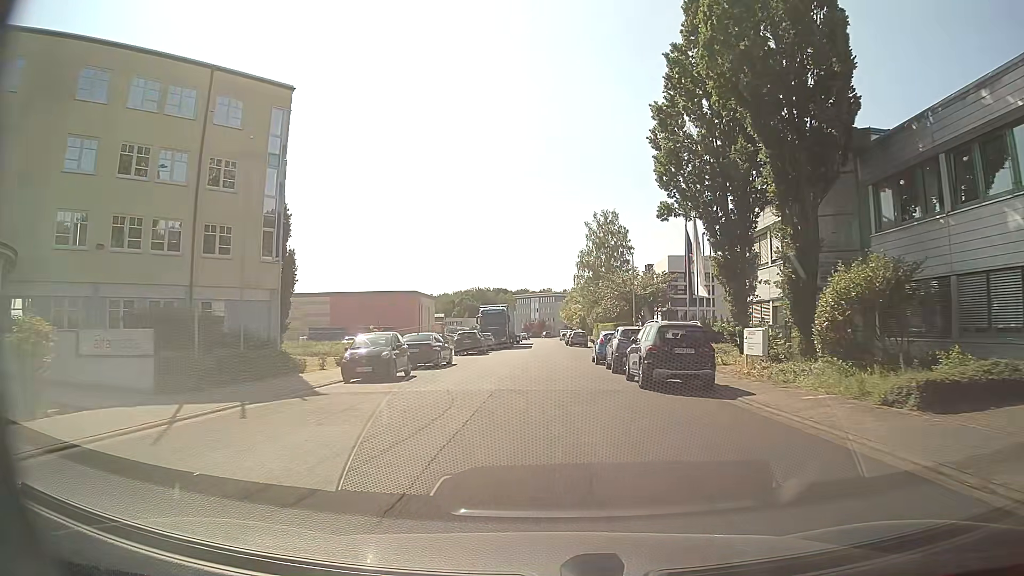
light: Day
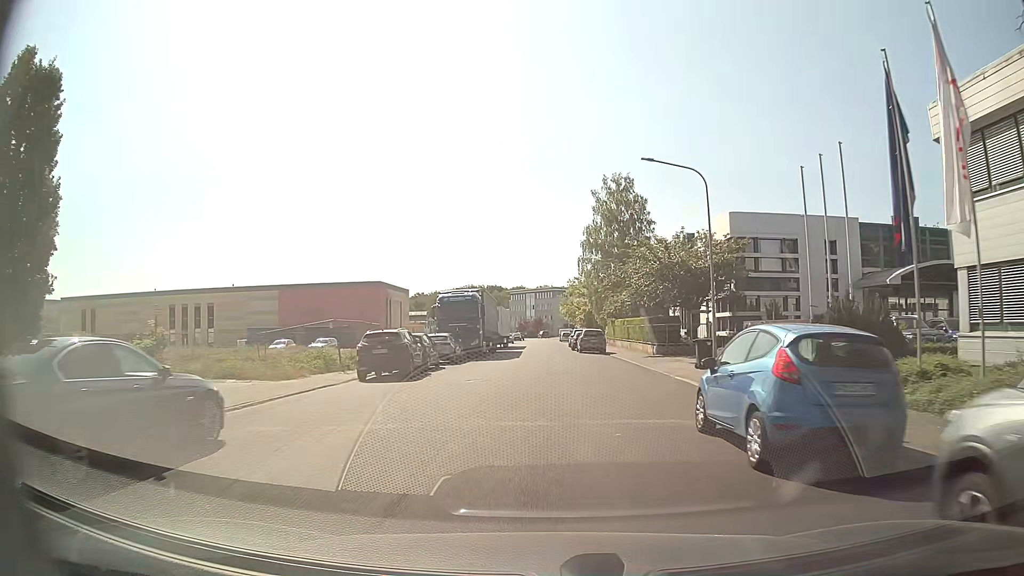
(-0.1, +22.5) m; -1°
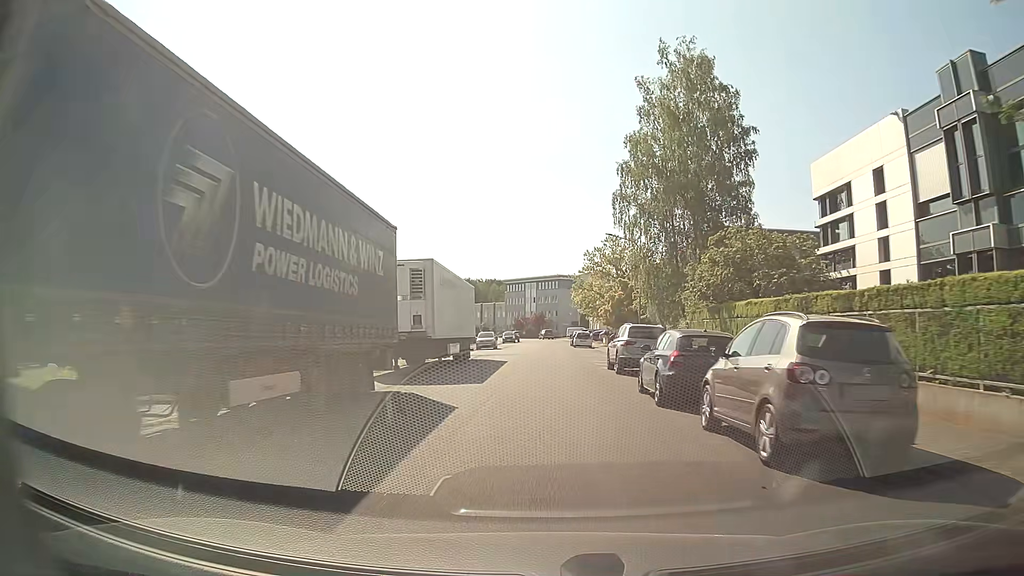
(+0.3, +37.2) m; 0°
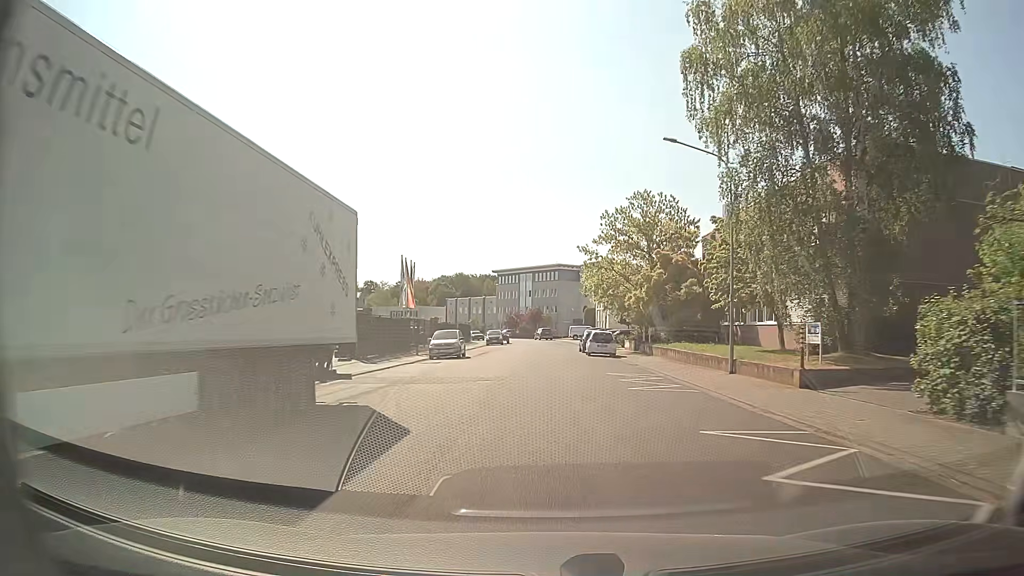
(+0.2, +22.3) m; 0°
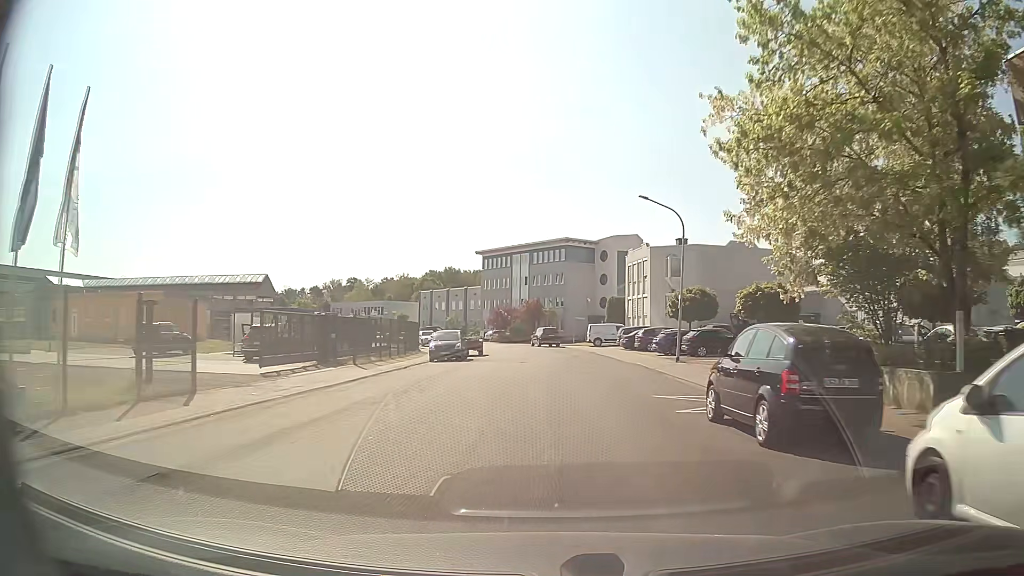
(-0.1, +36.5) m; 0°
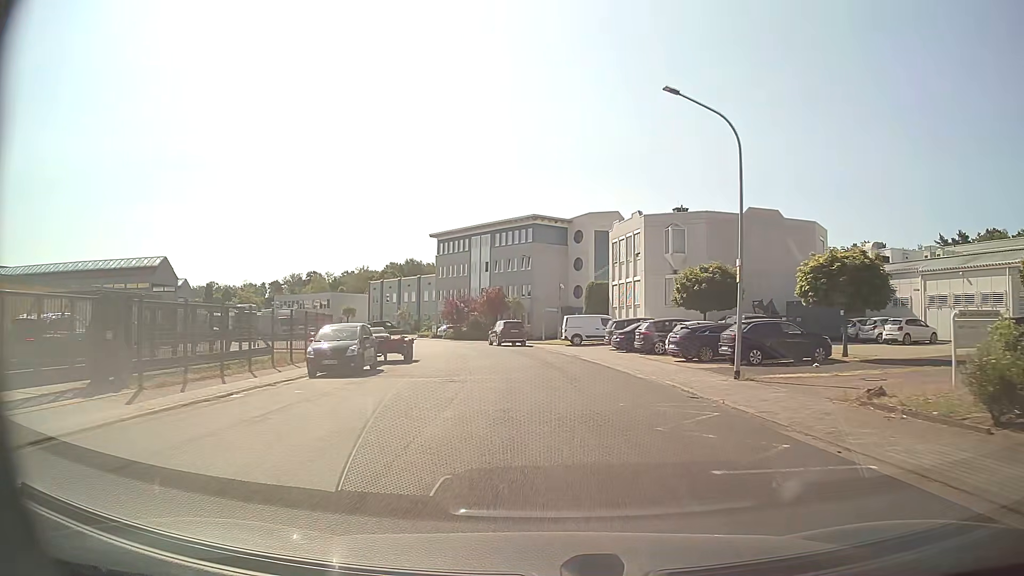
(+0.3, +14.3) m; +3°
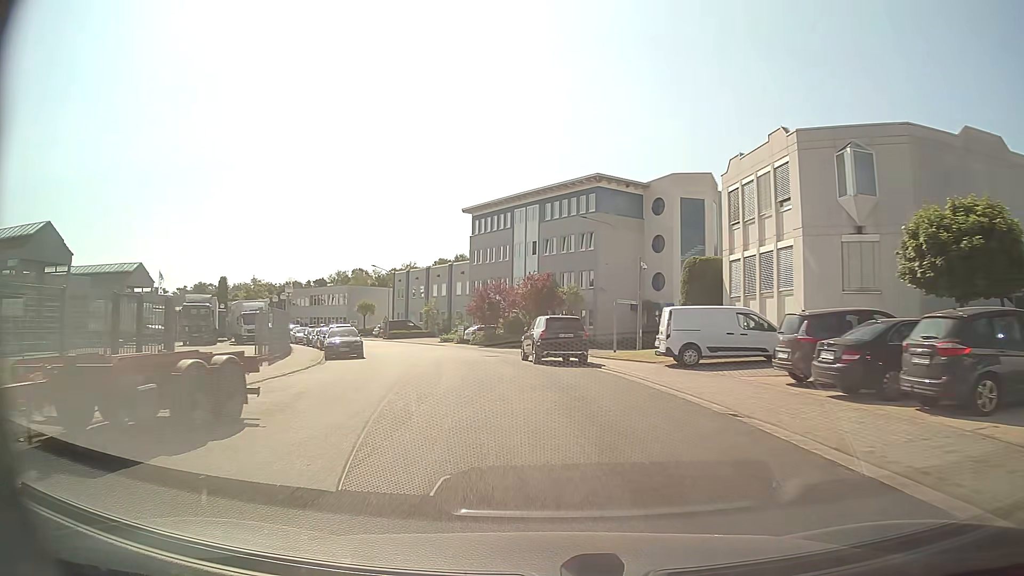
(-0.5, +21.1) m; -5°
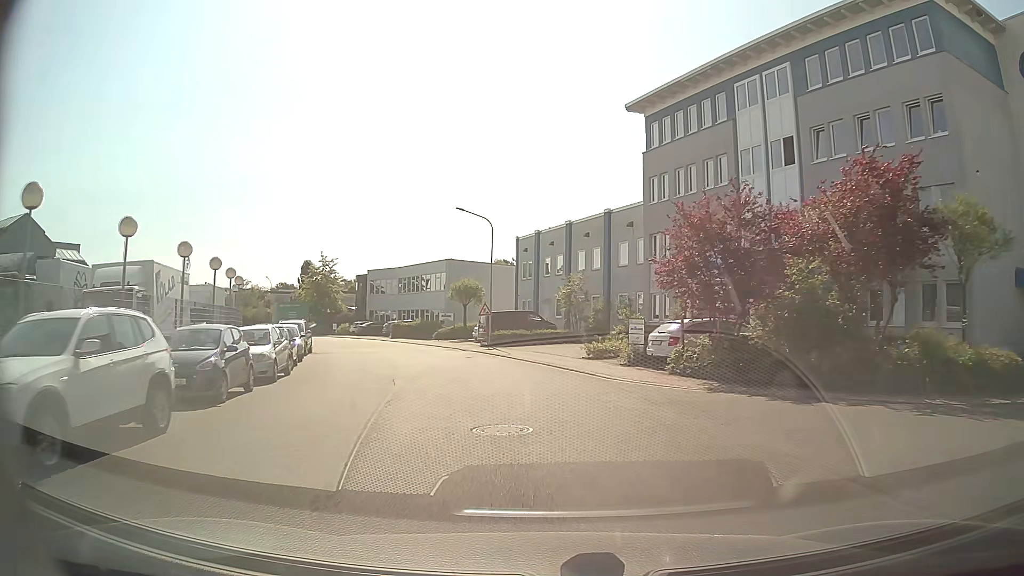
(-4.3, +33.8) m; -13°
